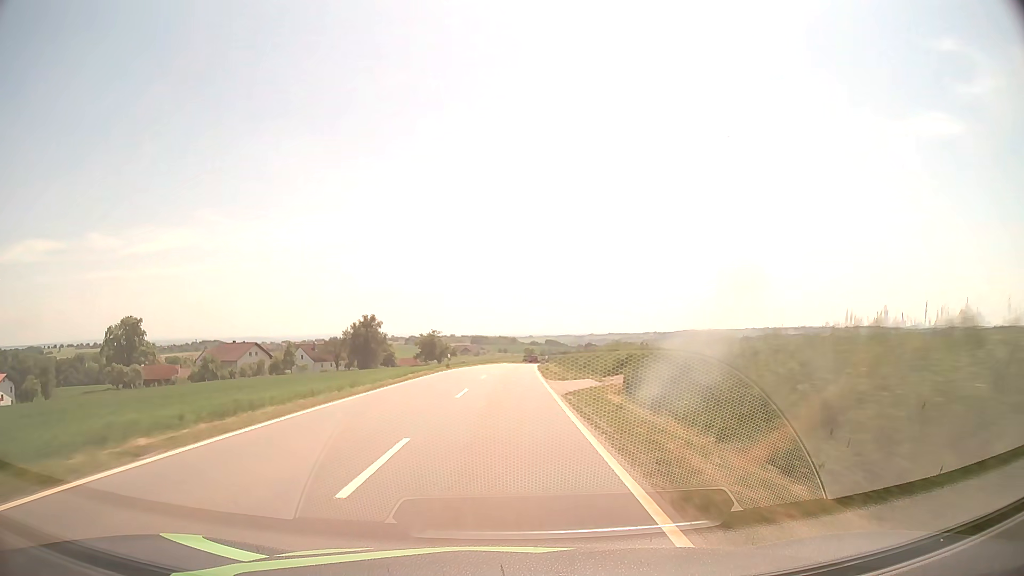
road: tertiary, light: Day
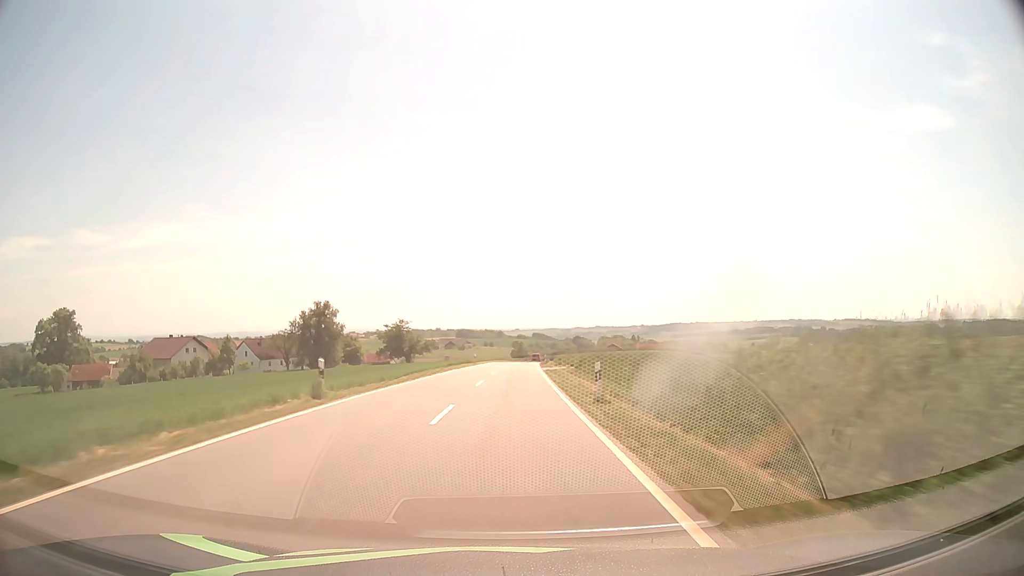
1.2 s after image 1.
(+0.2, +30.9) m; +1°
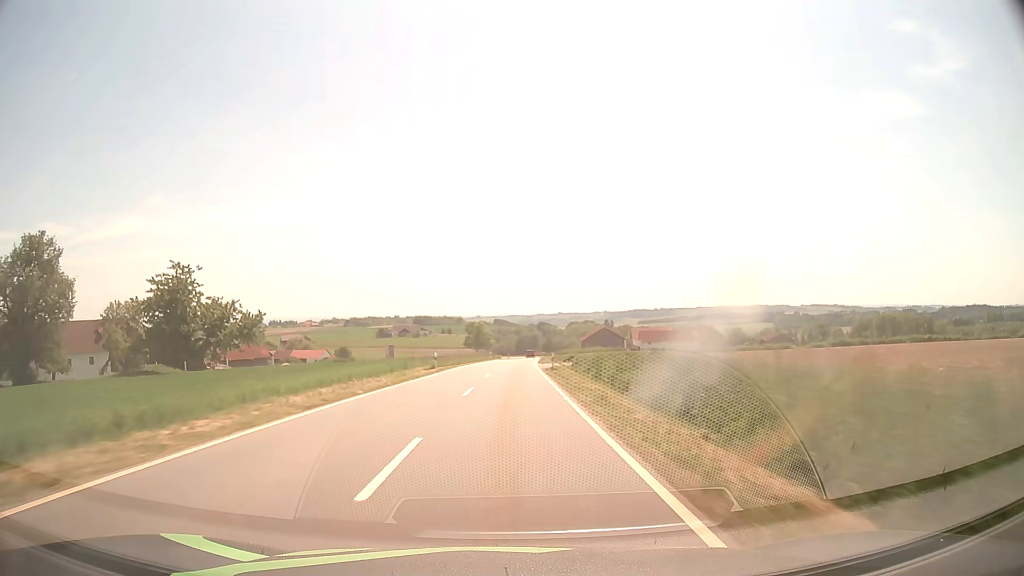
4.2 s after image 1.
(+2.3, +78.5) m; +3°
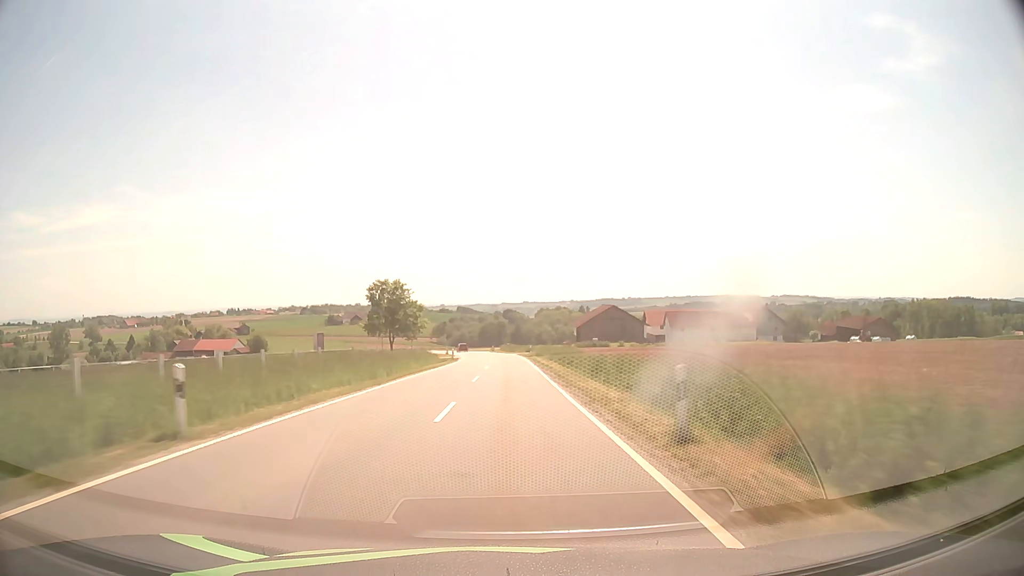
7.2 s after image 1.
(+2.1, +79.1) m; +3°
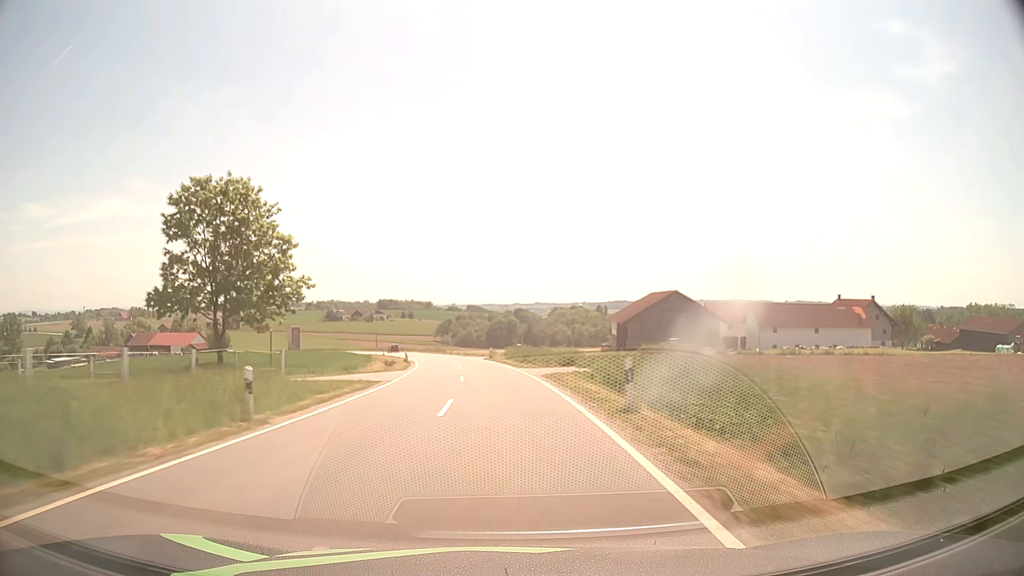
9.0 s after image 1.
(+0.2, +47.4) m; -1°
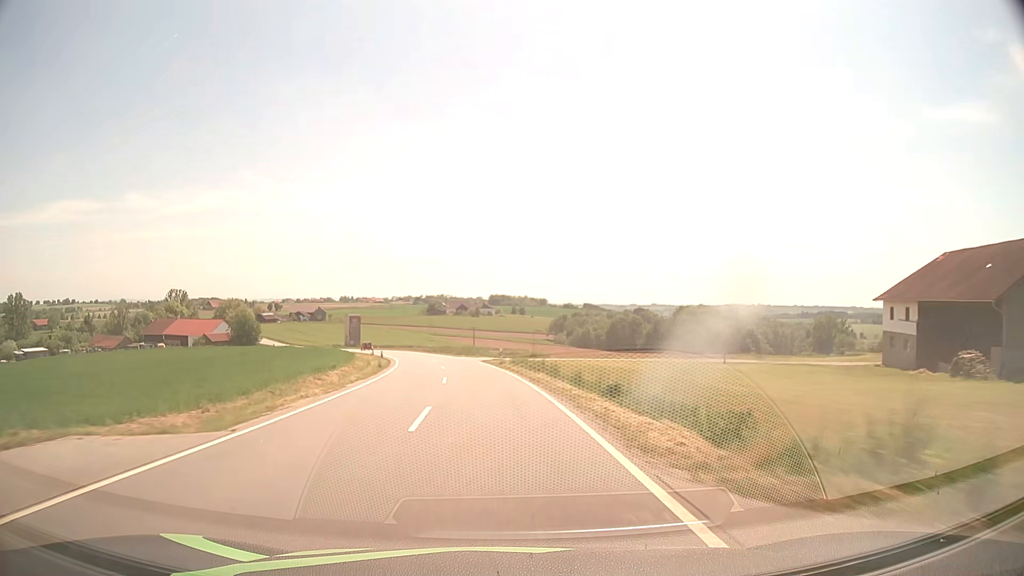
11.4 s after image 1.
(-4.4, +62.8) m; -9°
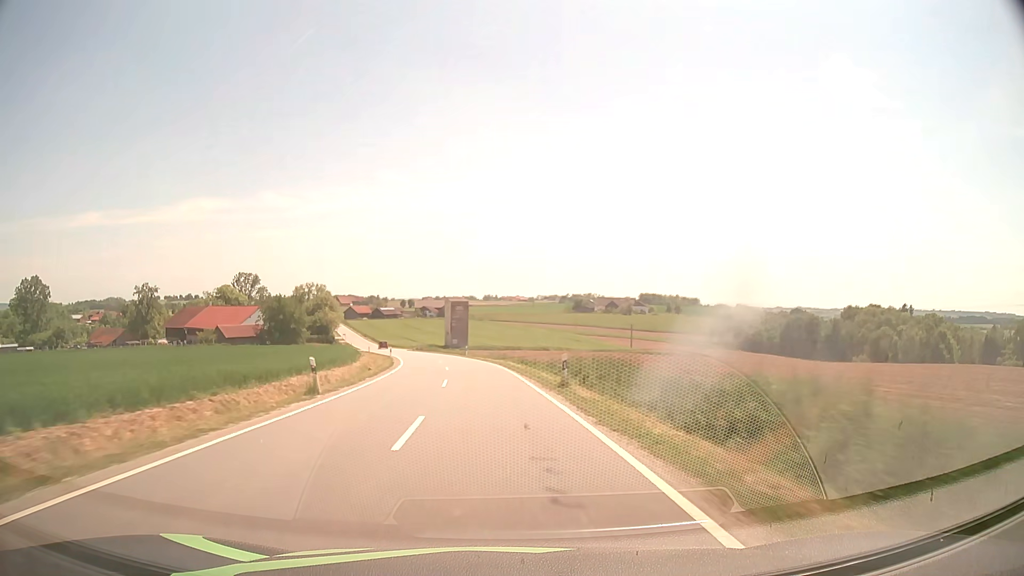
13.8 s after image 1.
(-6.8, +62.6) m; -12°
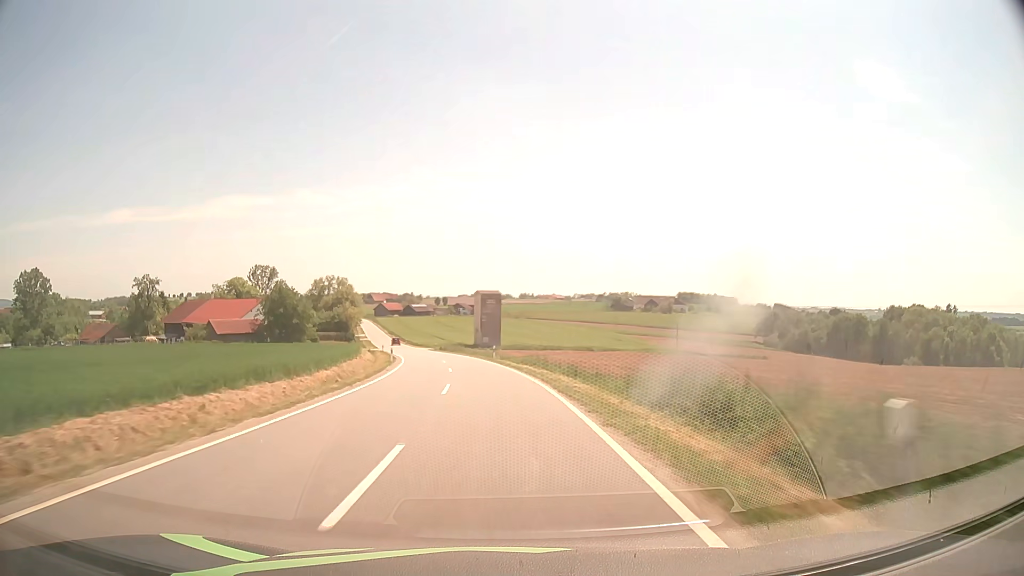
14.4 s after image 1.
(-0.4, +15.8) m; -3°
(0, +10) (-1, +20) (-2, +30) (-3, +40) (-4, +50) (-6, +60) (-8, +69) (-10, +79) (-12, +89) (-15, +99) m
